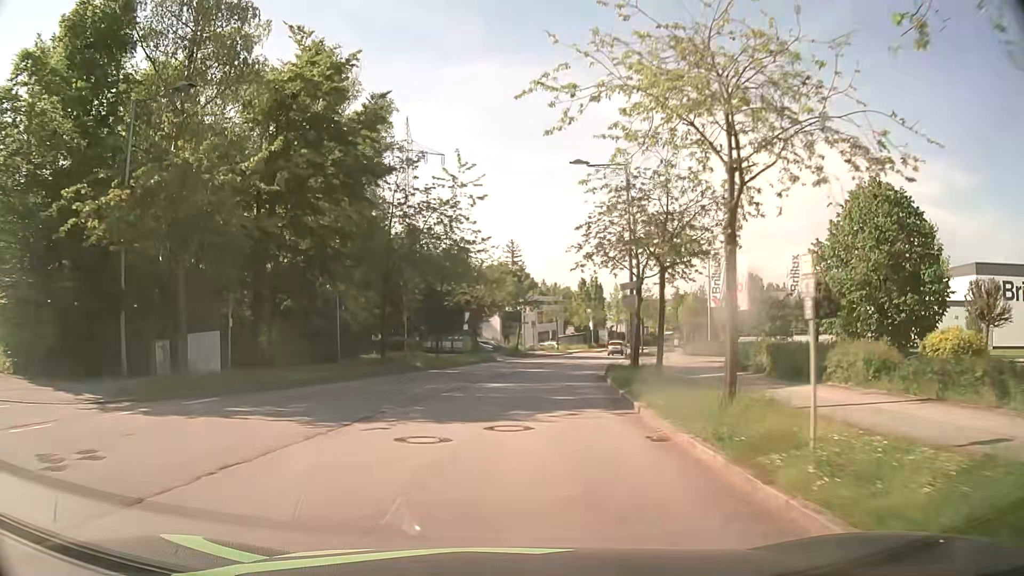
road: residential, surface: asphalt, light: Day
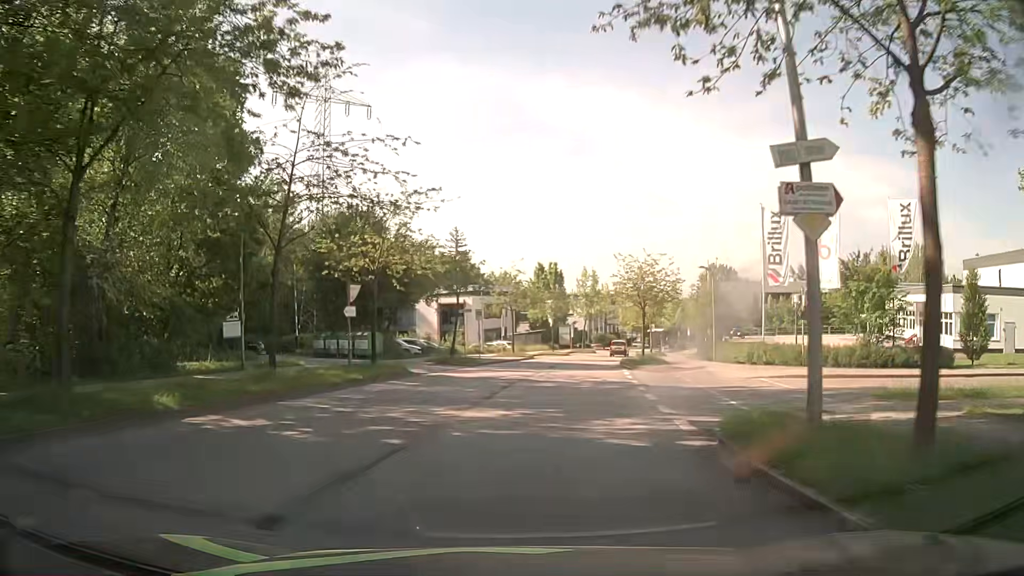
(+0.9, +20.8) m; +5°
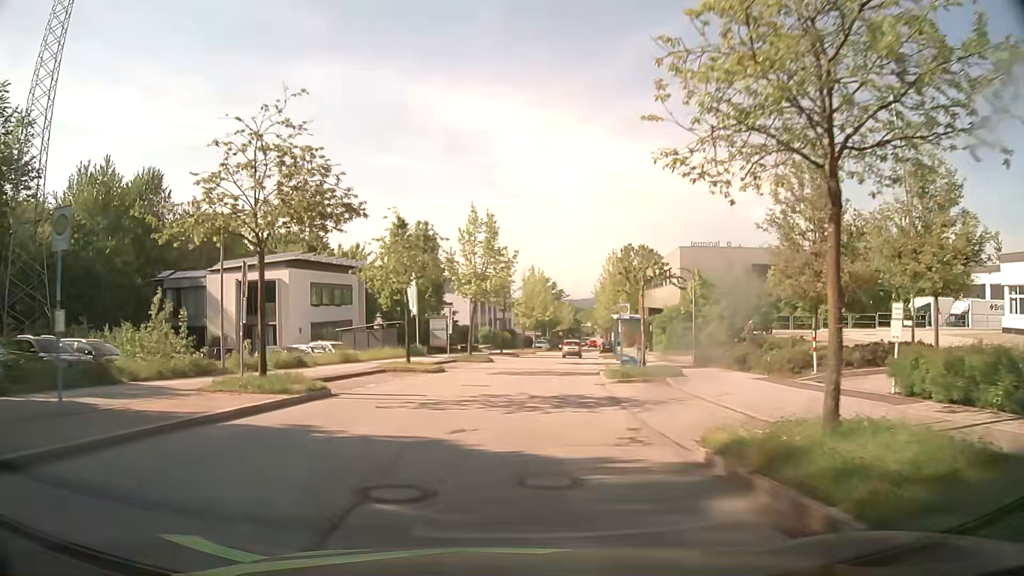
(+2.9, +34.0) m; +10°
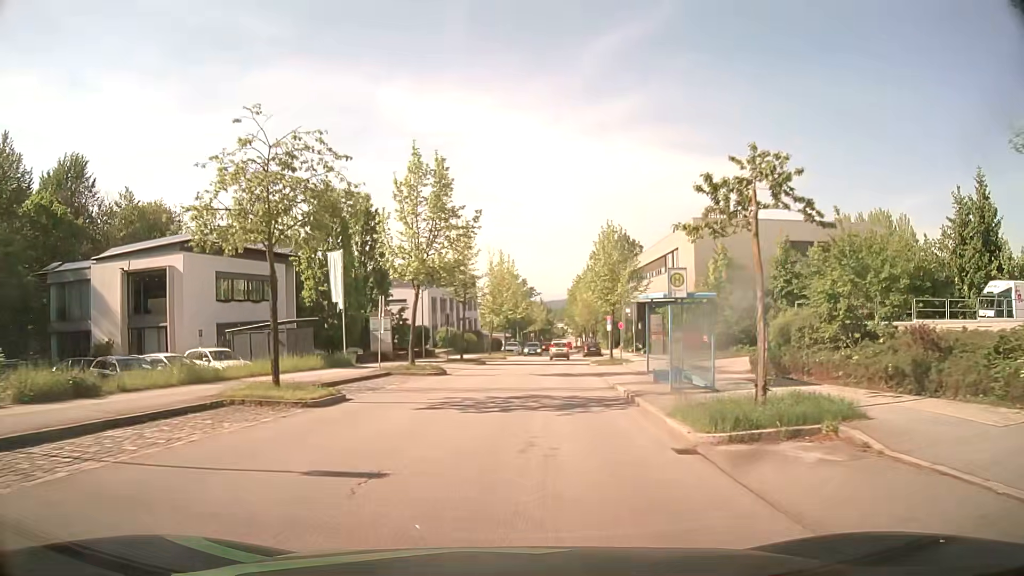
(+0.3, +13.6) m; +3°
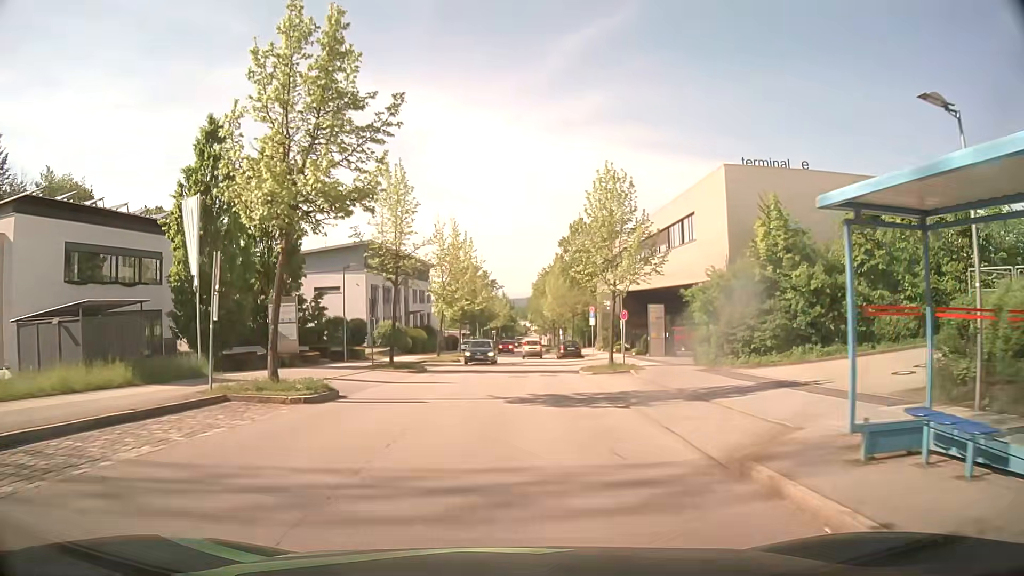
(+0.4, +13.6) m; +3°
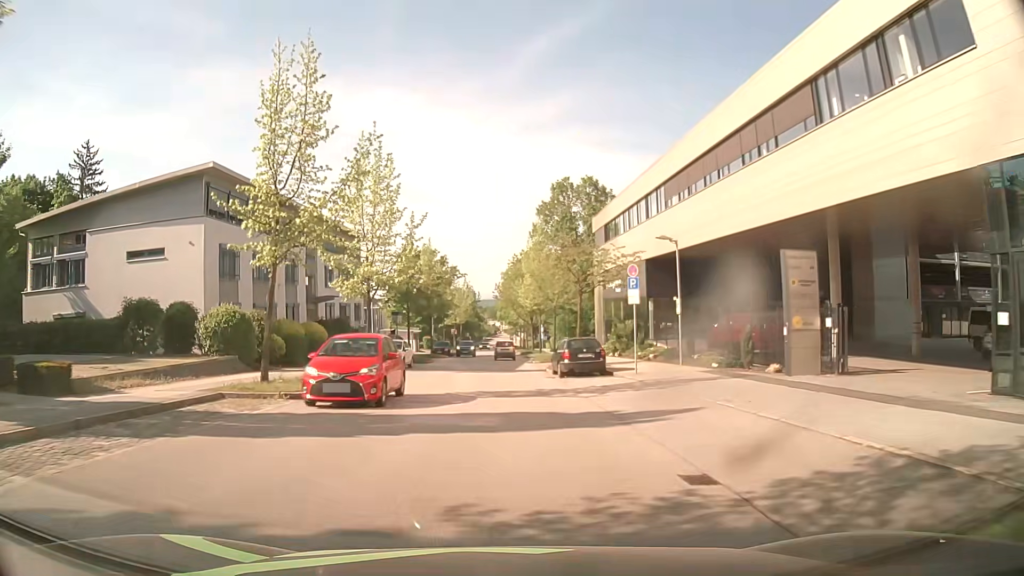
(+0.9, +26.8) m; +3°
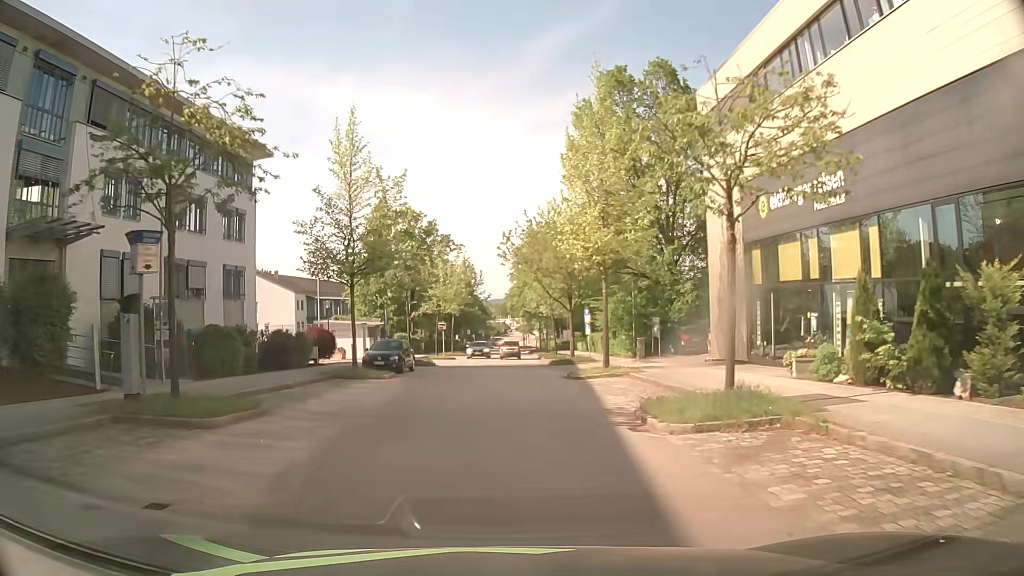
(-0.6, +33.4) m; -1°
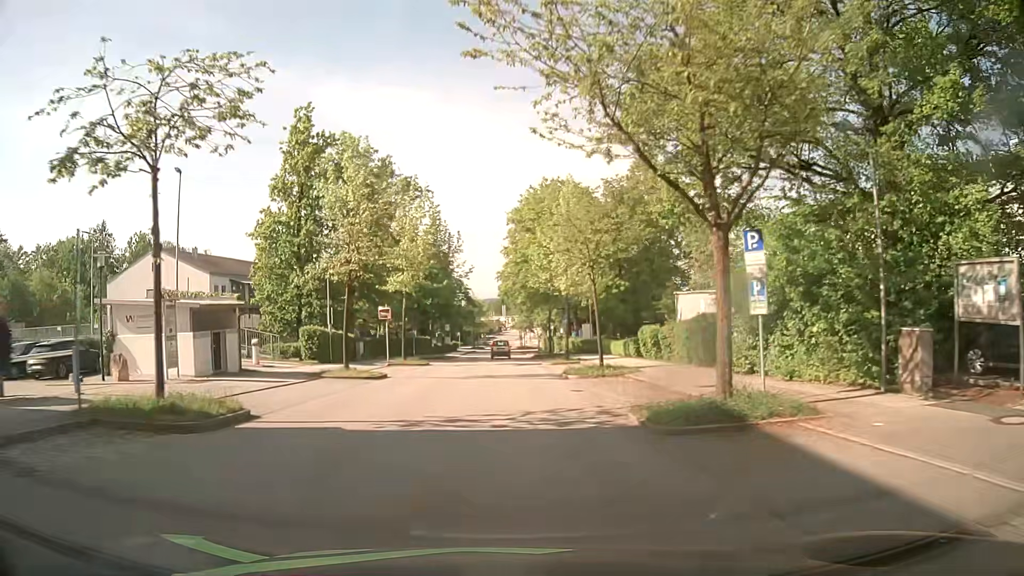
(+0.2, +28.7) m; 0°
